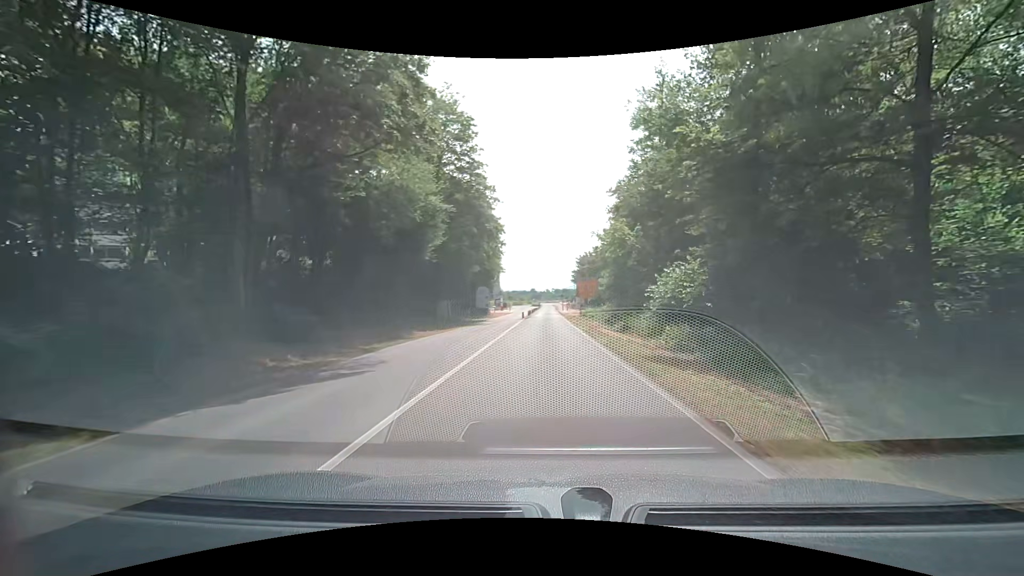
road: tertiary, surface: asphalt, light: Day
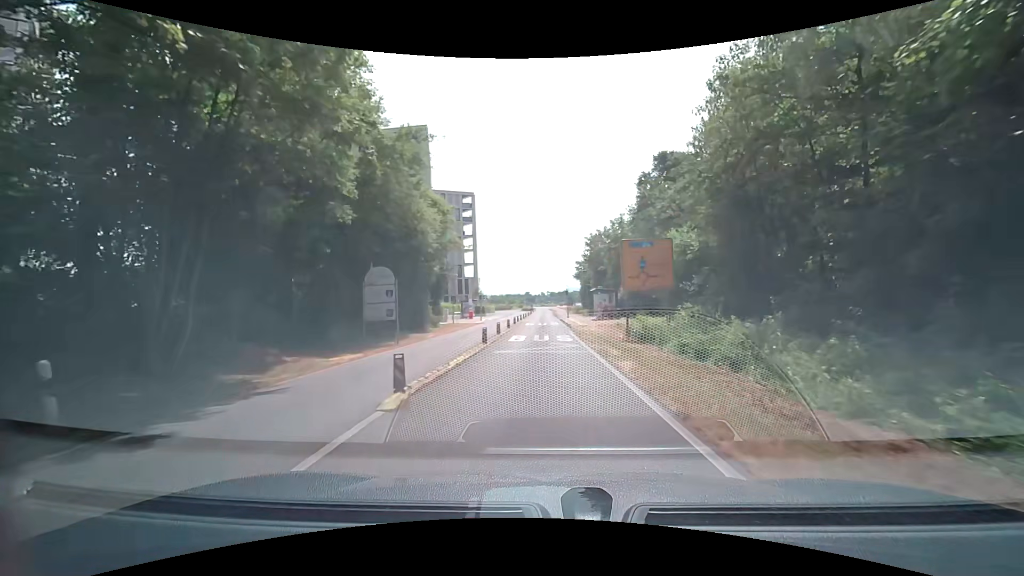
(+0.2, +35.8) m; +1°
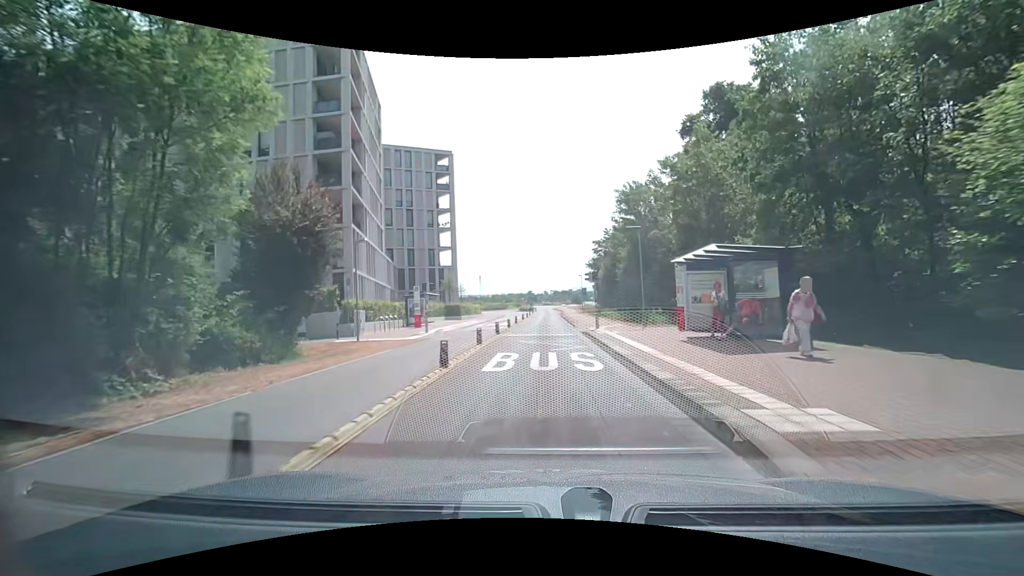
(-0.2, +27.5) m; -1°
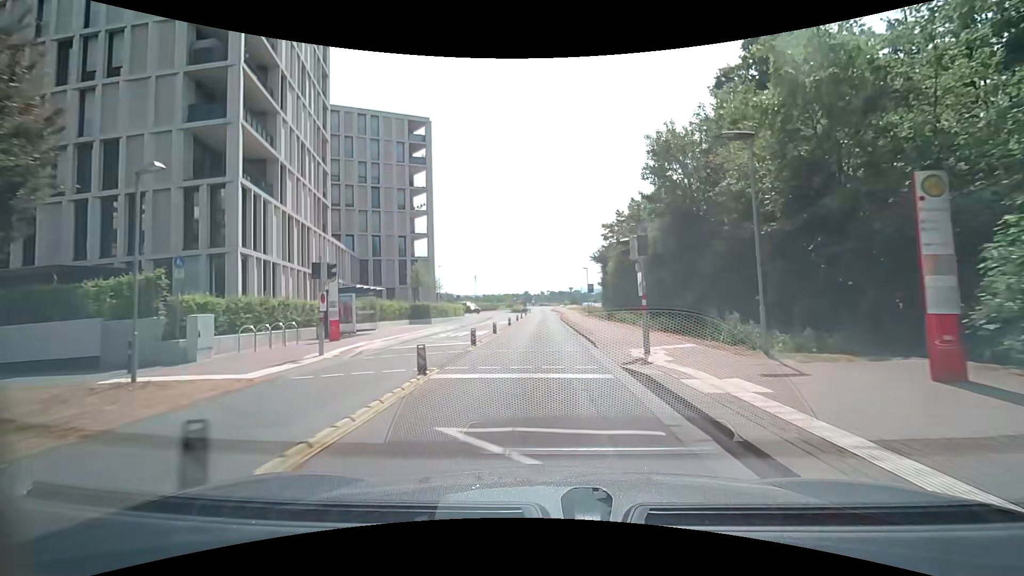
(+0.1, +13.5) m; +1°
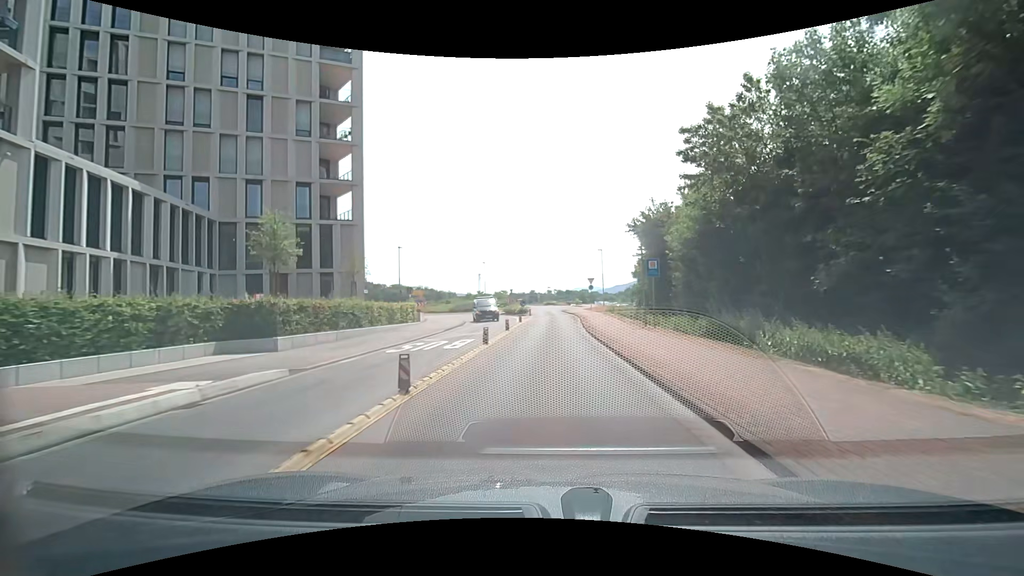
(-0.3, +26.2) m; -1°
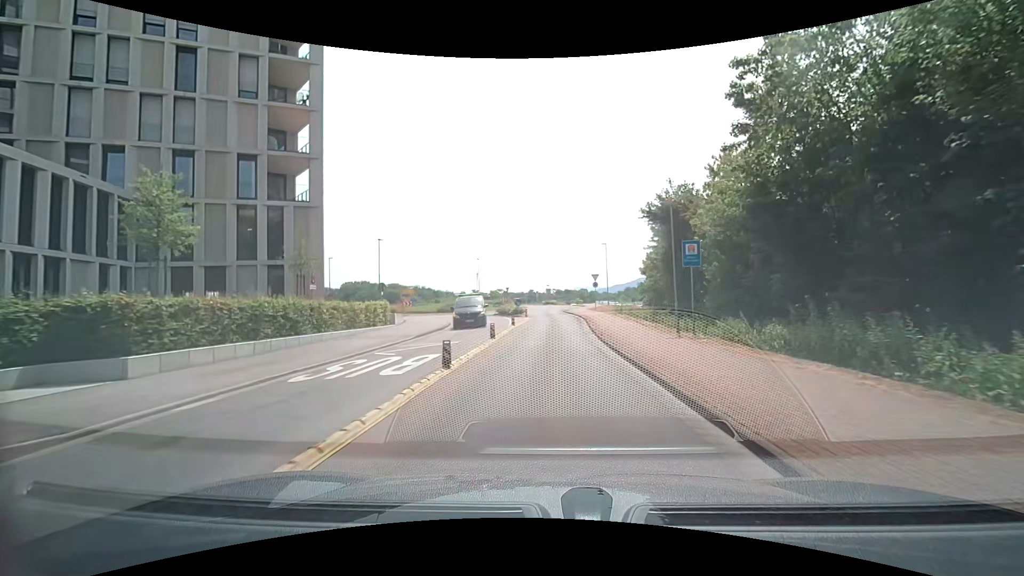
(0.0, +6.4) m; 0°
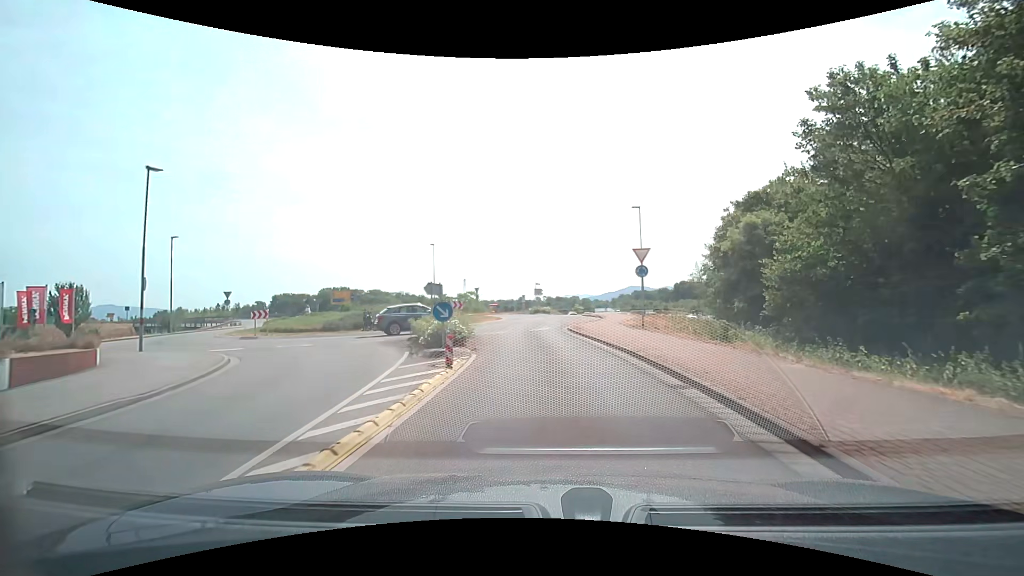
(+0.3, +28.4) m; +2°
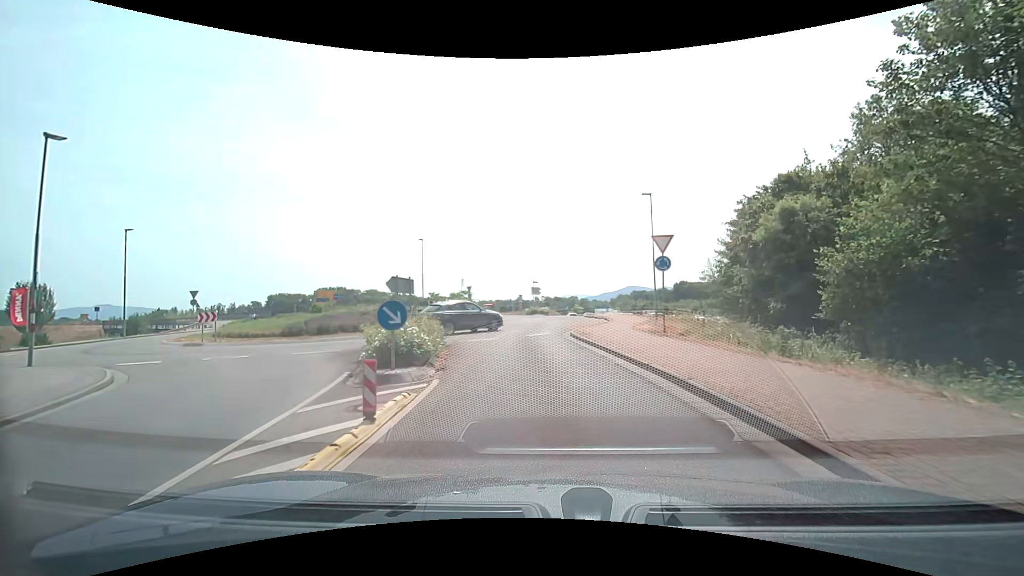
(0.0, +4.5) m; 0°
(0, +10) (-1, +20) (0, +30) (-1, +40) (-7, +48) (-16, +52) (-25, +56) (-33, +63) (-40, +69) (-50, +73) m
